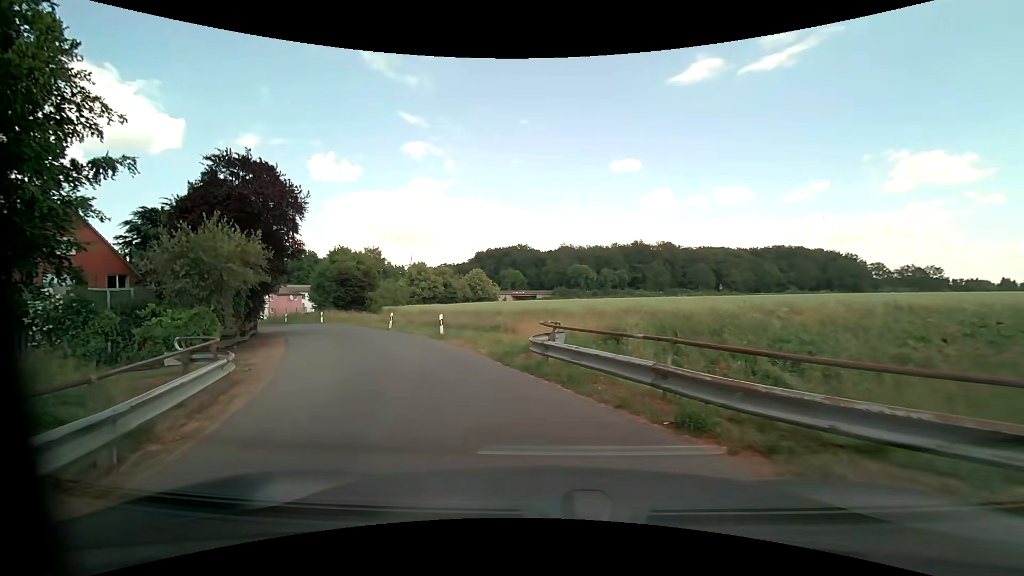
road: unclassified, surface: asphalt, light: Day
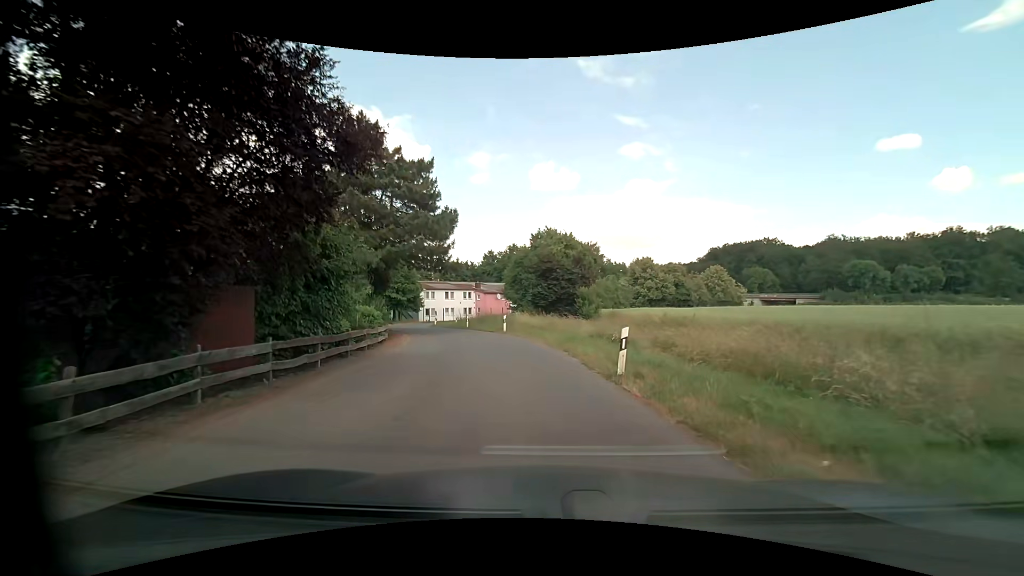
(-5.5, +19.6) m; -24°
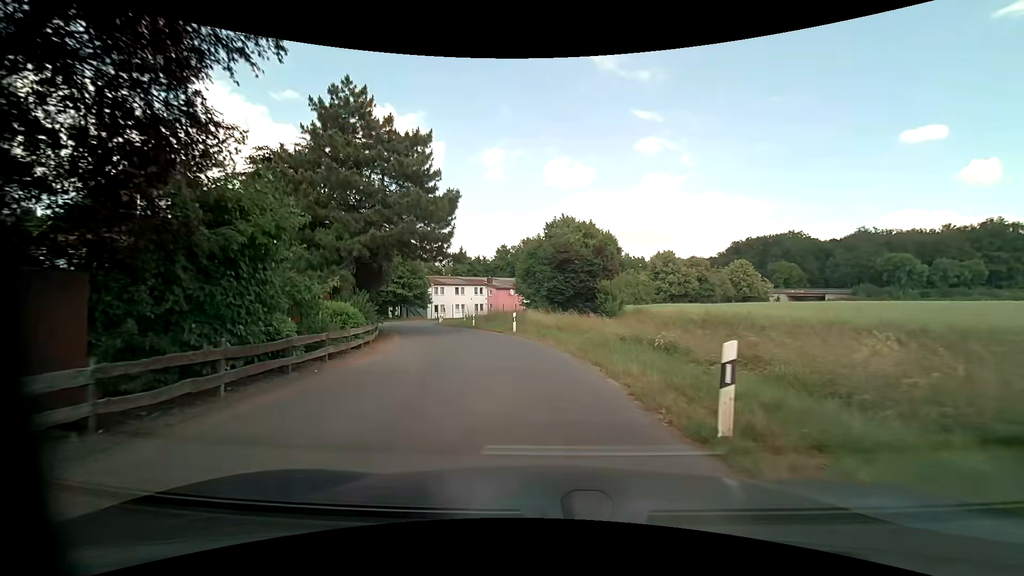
(-0.1, +4.8) m; -2°
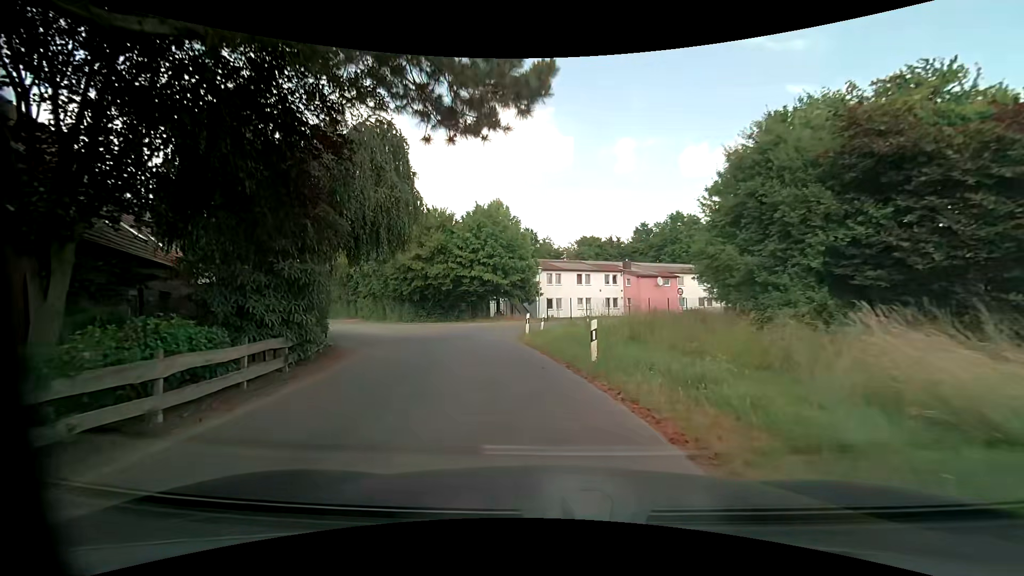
(-2.6, +23.5) m; -15°
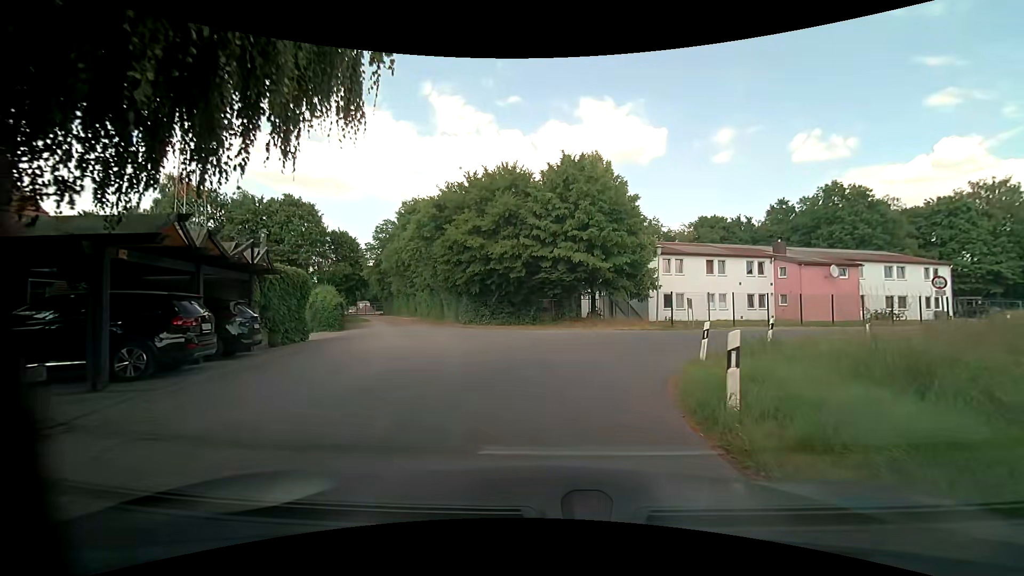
(-1.5, +14.4) m; -11°
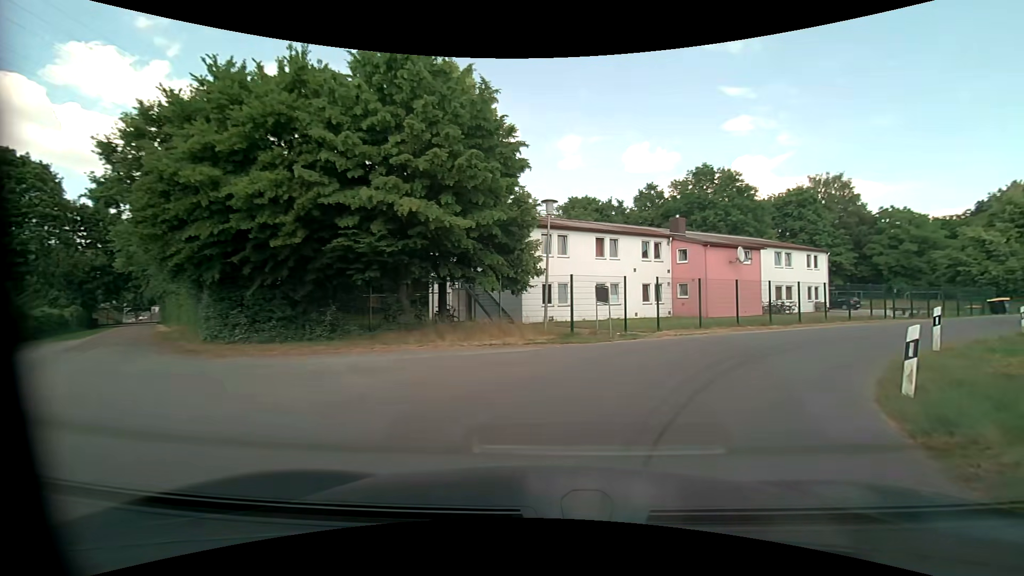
(+1.3, +13.8) m; +16°
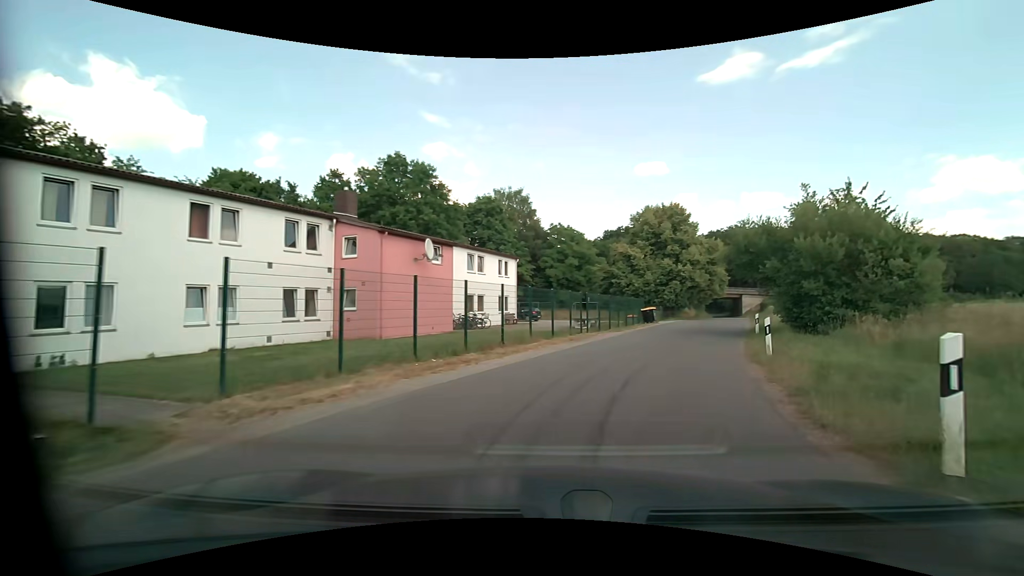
(+3.5, +11.4) m; +33°
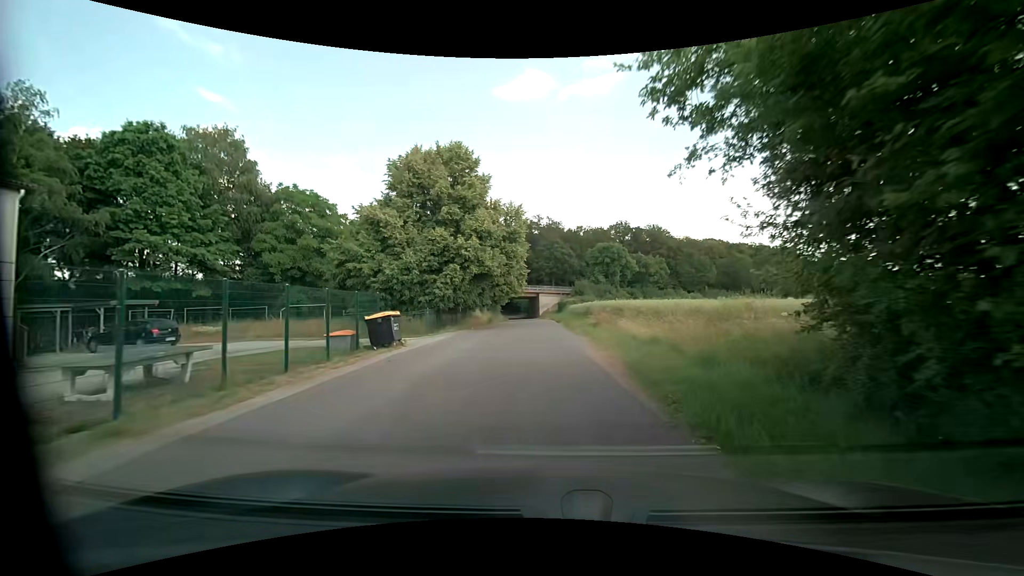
(+6.6, +23.3) m; +22°
(0, +10) (0, +20) (0, +30) (0, +40) (0, +50) (0, +60) (0, +70) (-1, +80) (-1, +90) (-2, +100) m
